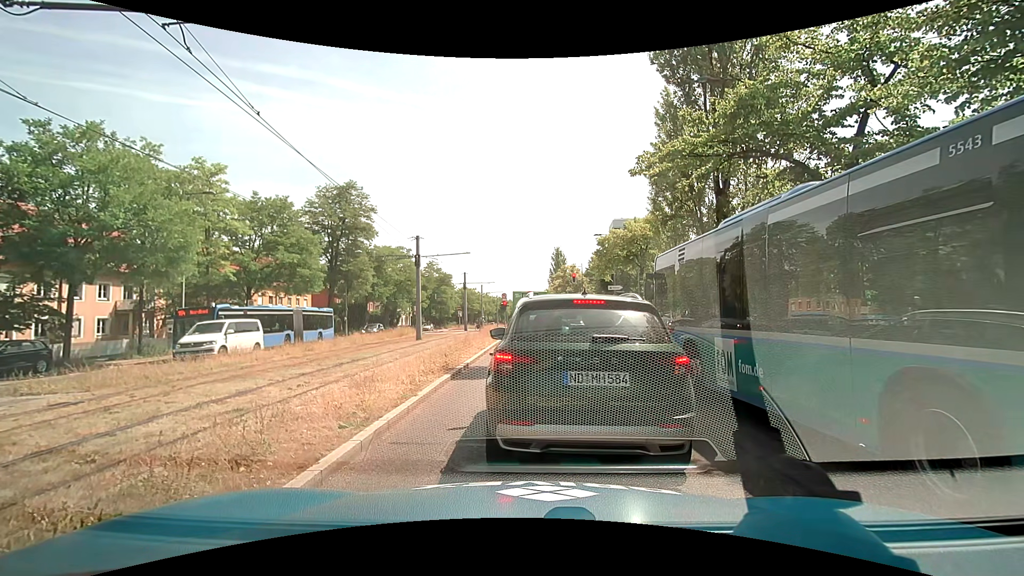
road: secondary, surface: asphalt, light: Day
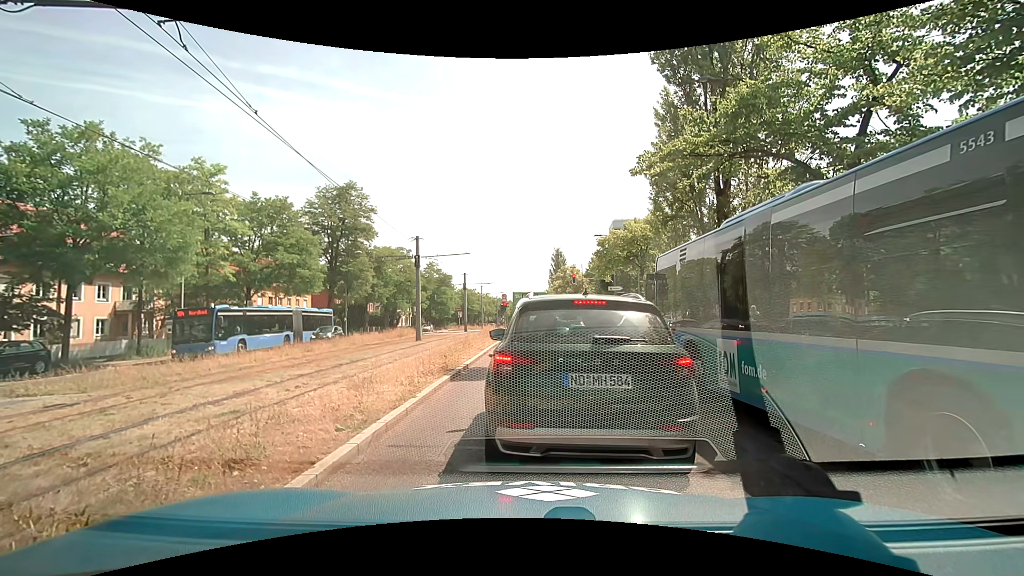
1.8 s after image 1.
(0.0, +0.1) m; 0°
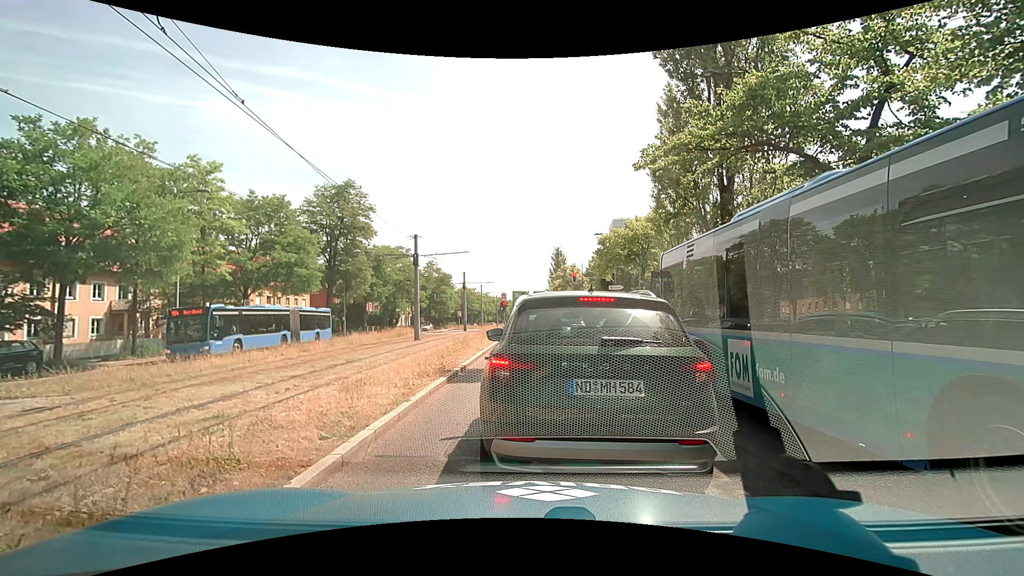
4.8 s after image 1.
(0.0, +0.5) m; 0°
(0, +10) (+1, +20) (+1, +30) (+2, +40) (+3, +50) (+3, +60) (+4, +70) (+4, +80) (+5, +90) (+6, +100) m
